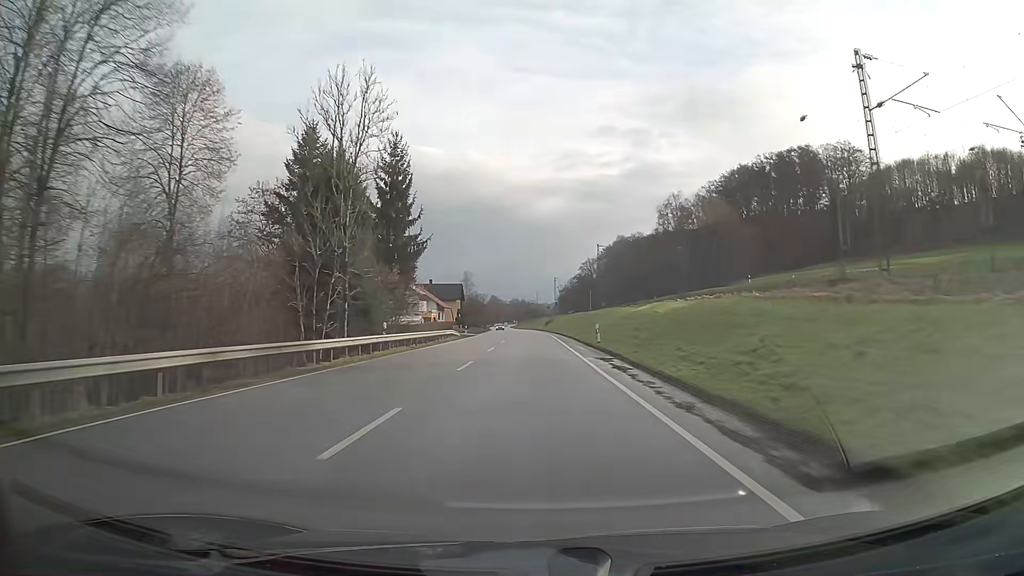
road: primary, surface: asphalt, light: Day
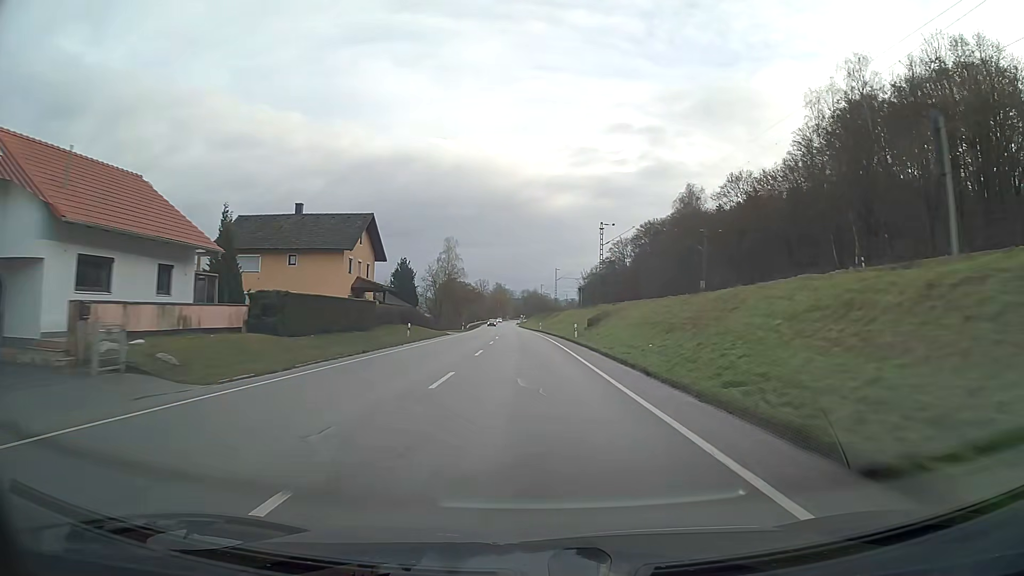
(-0.7, +79.2) m; -1°
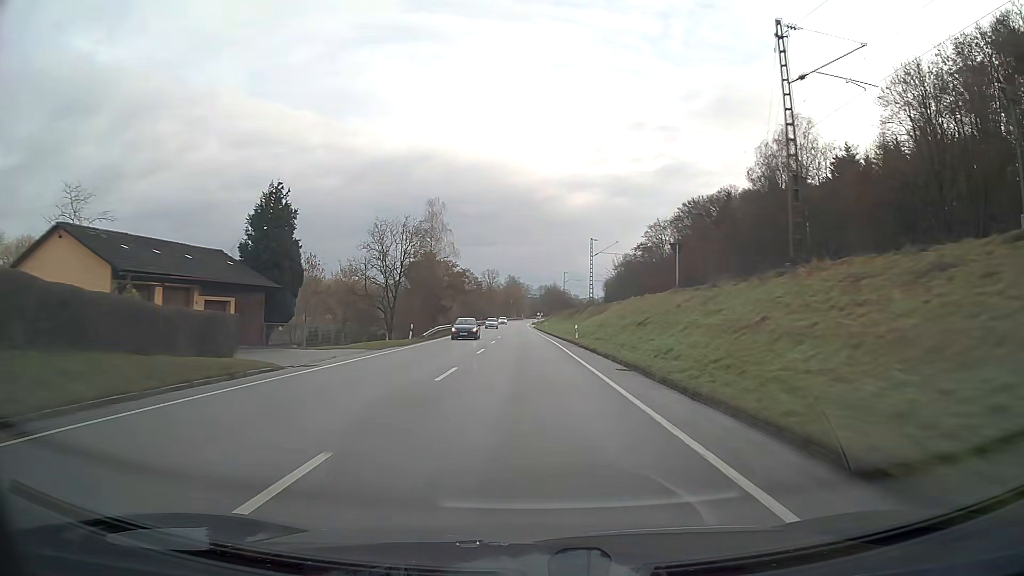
(-0.6, +47.6) m; -1°
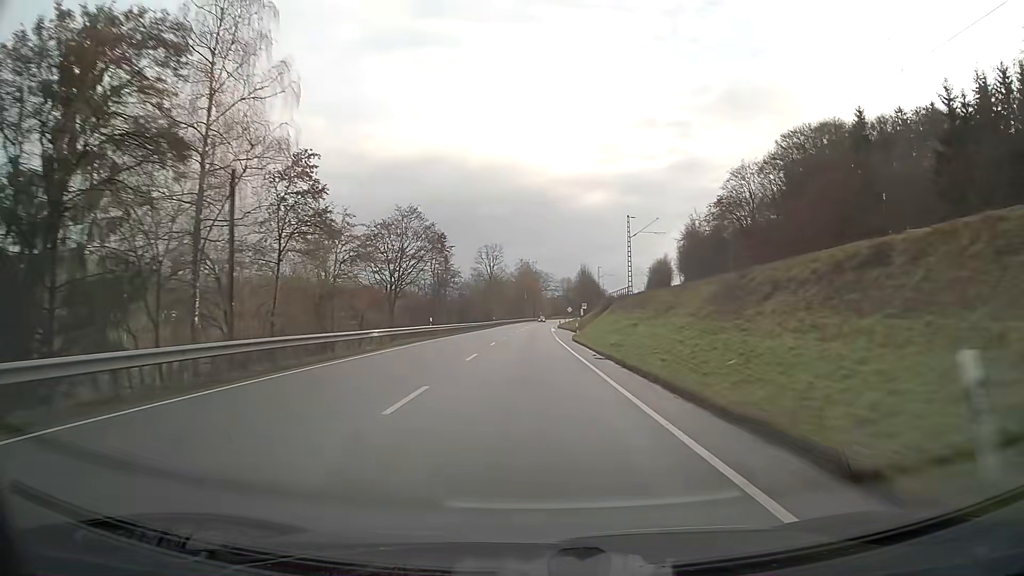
(-1.3, +79.2) m; -1°
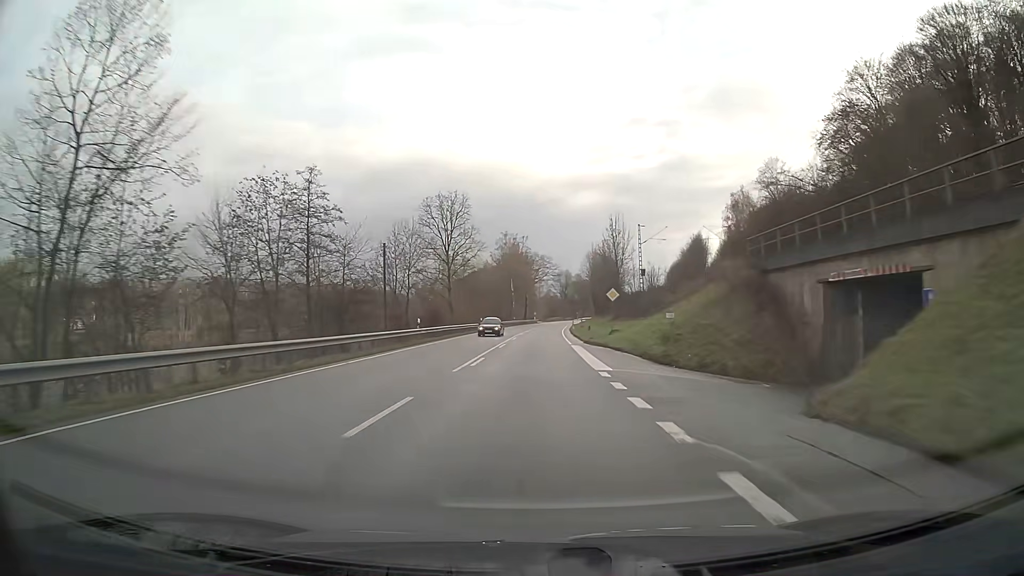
(+0.3, +63.2) m; +1°
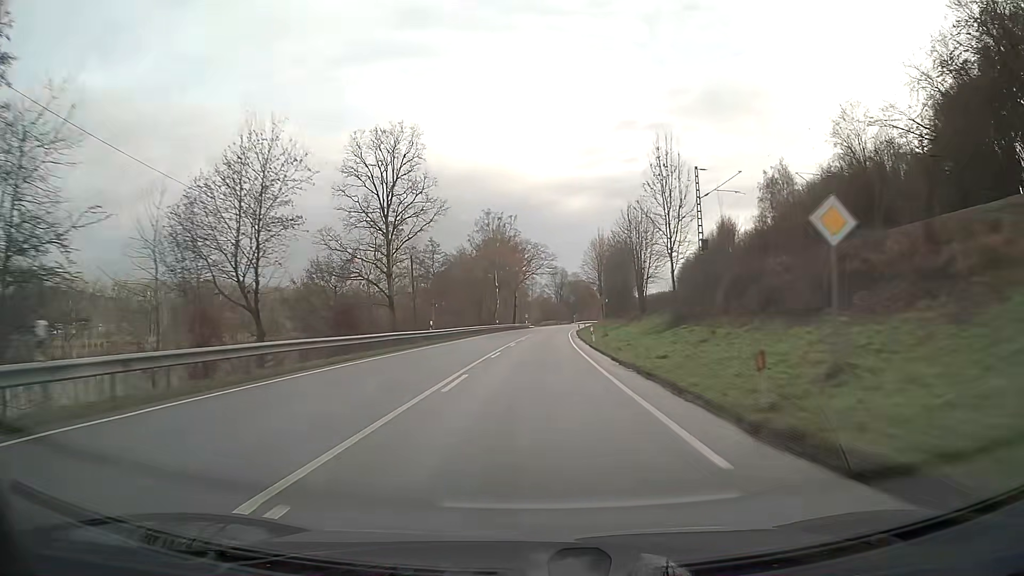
(+0.1, +31.6) m; +1°
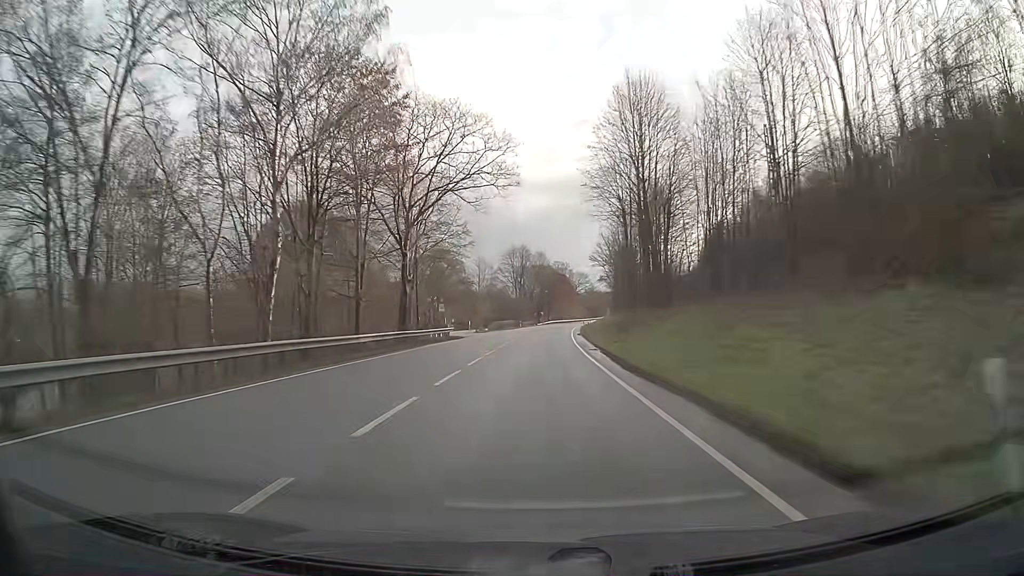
(+2.4, +78.8) m; +4°
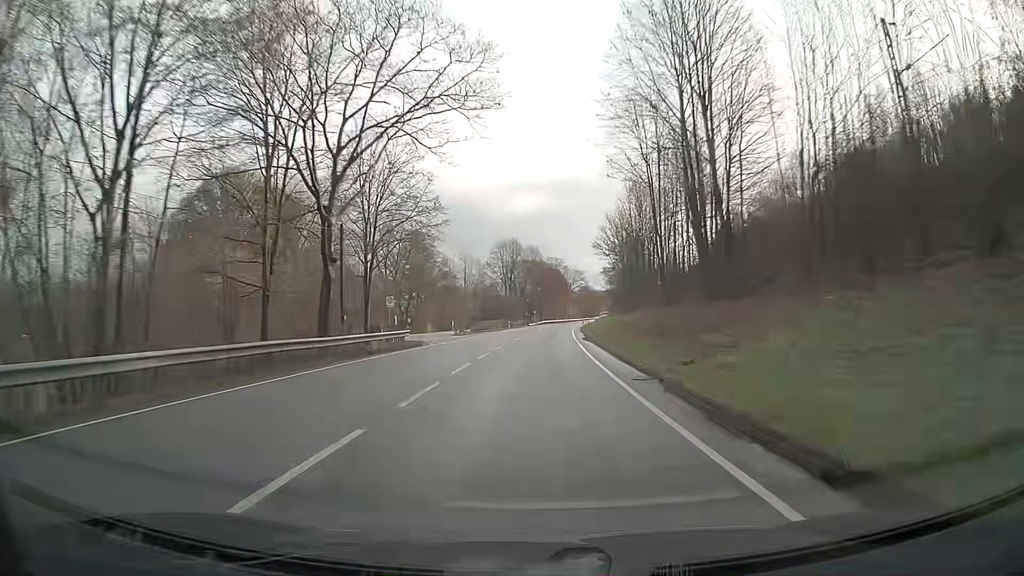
(+0.1, +15.8) m; +1°
